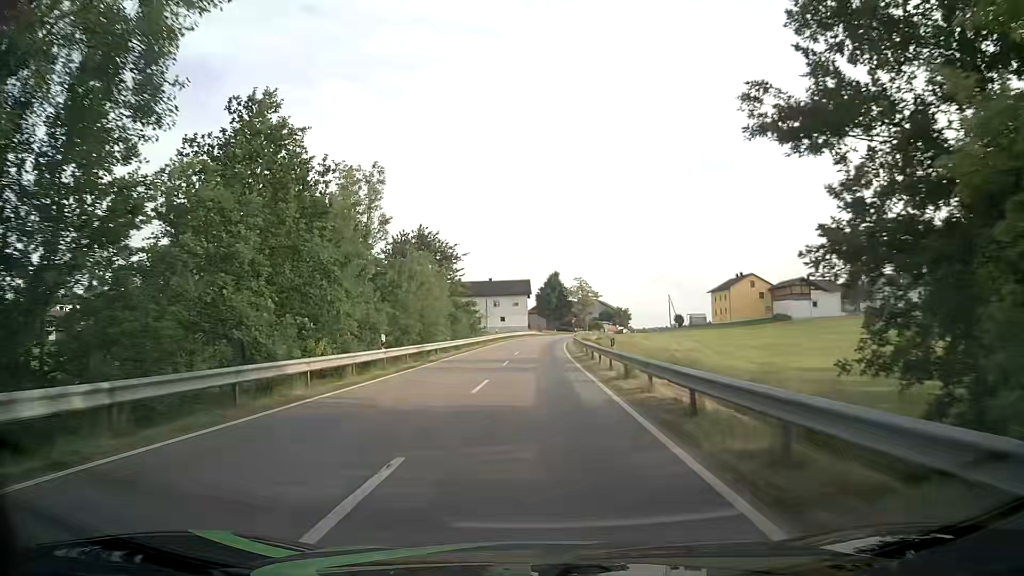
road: tertiary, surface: asphalt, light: Day
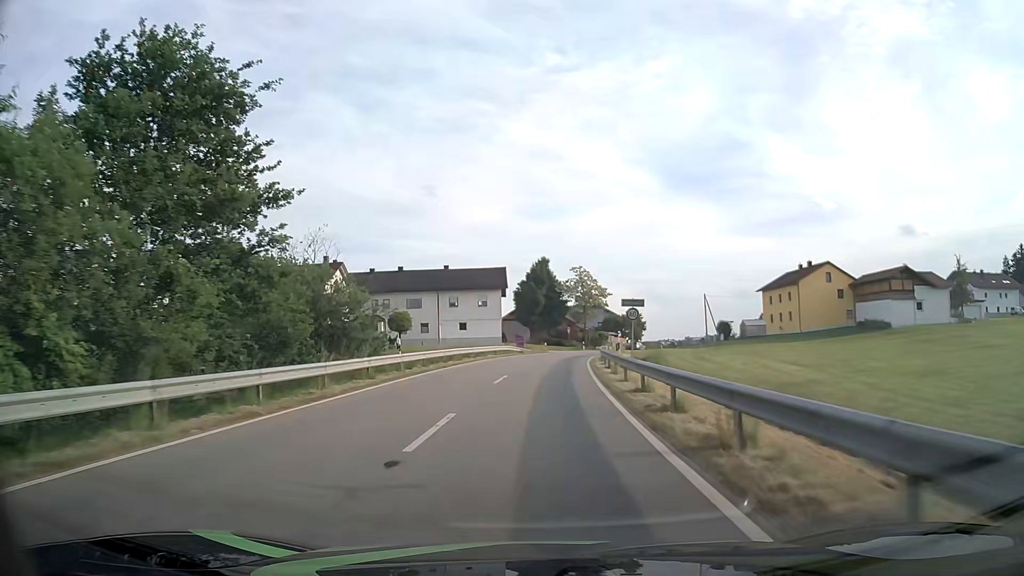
(+0.8, +43.0) m; +2°
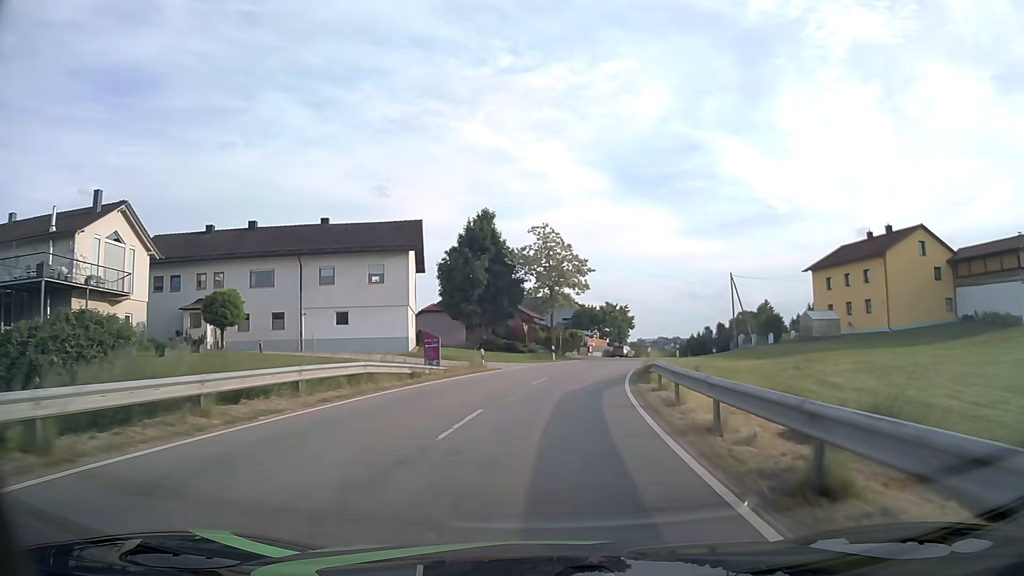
(+1.0, +34.7) m; +4°
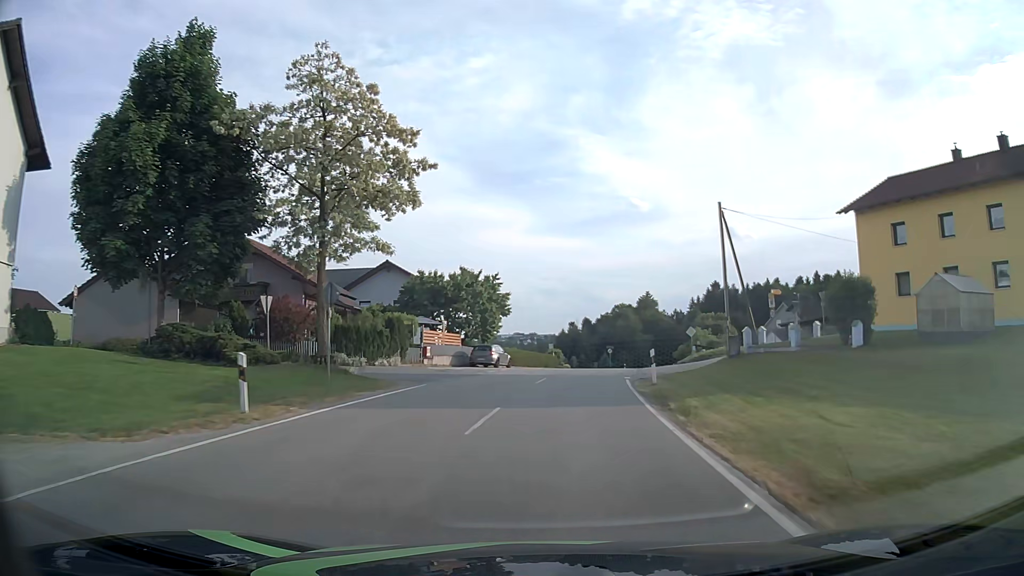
(+3.4, +34.8) m; +12°
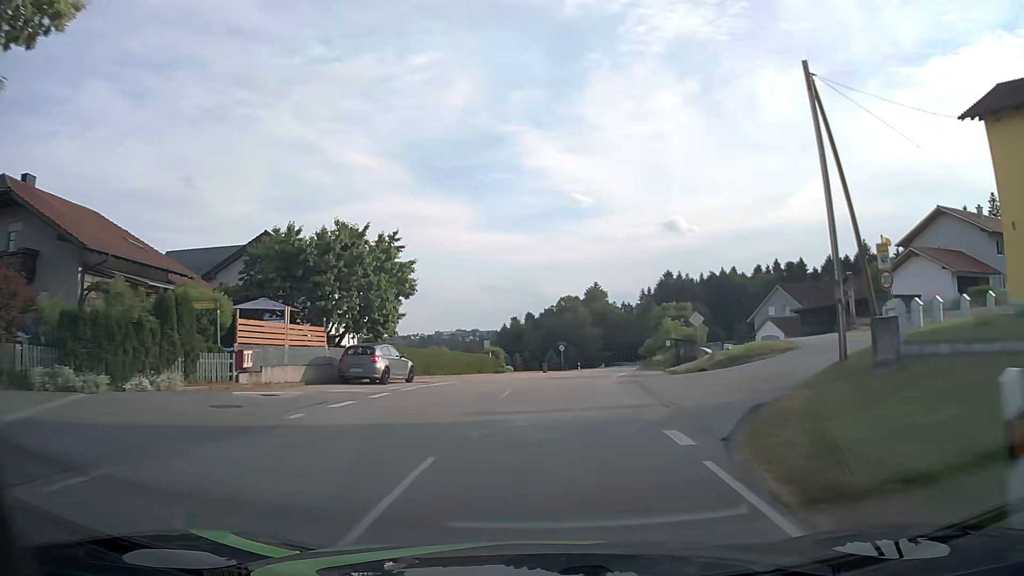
(+0.8, +17.6) m; +5°
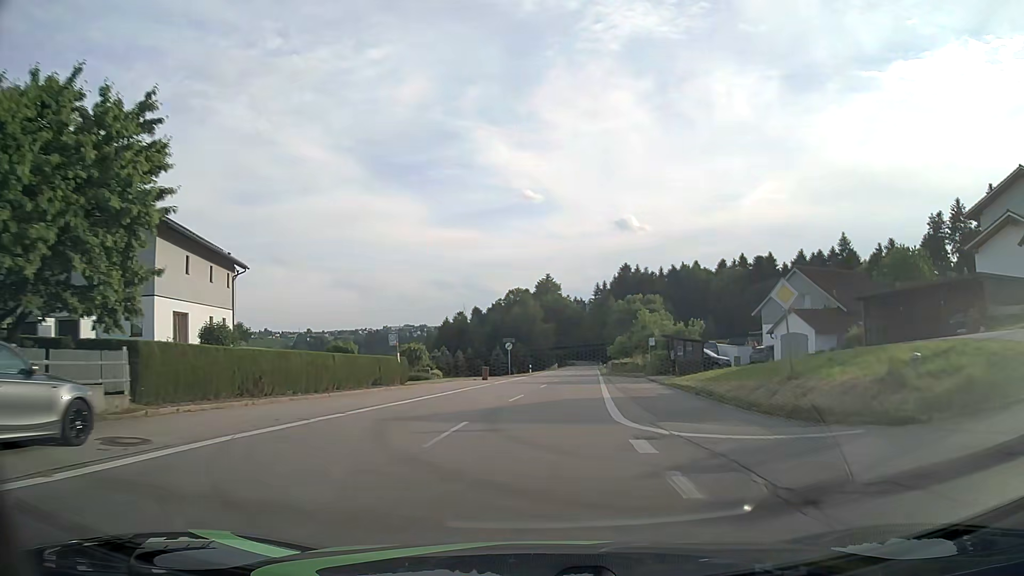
(+0.7, +17.8) m; +4°
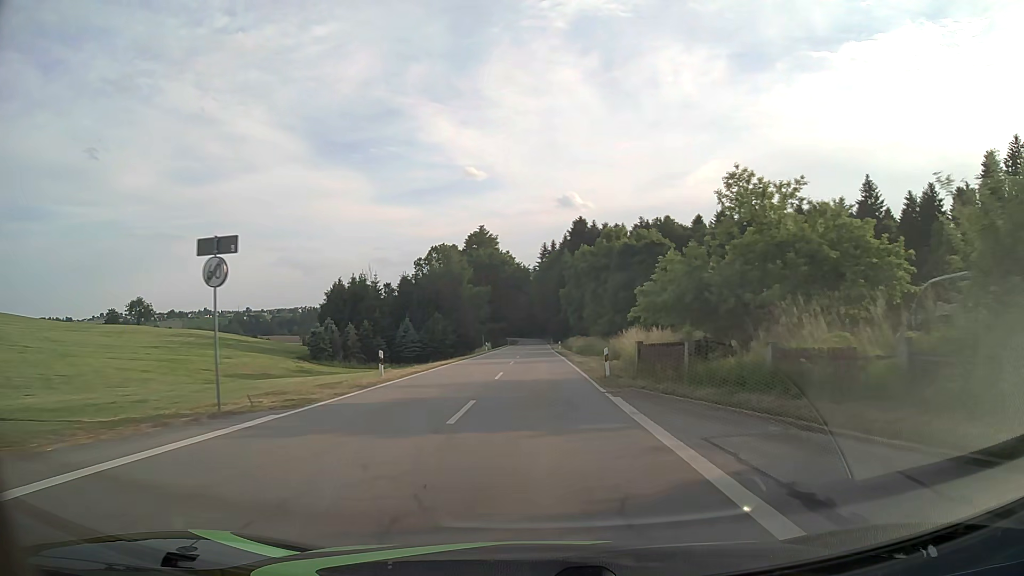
(+2.6, +46.3) m; +5°
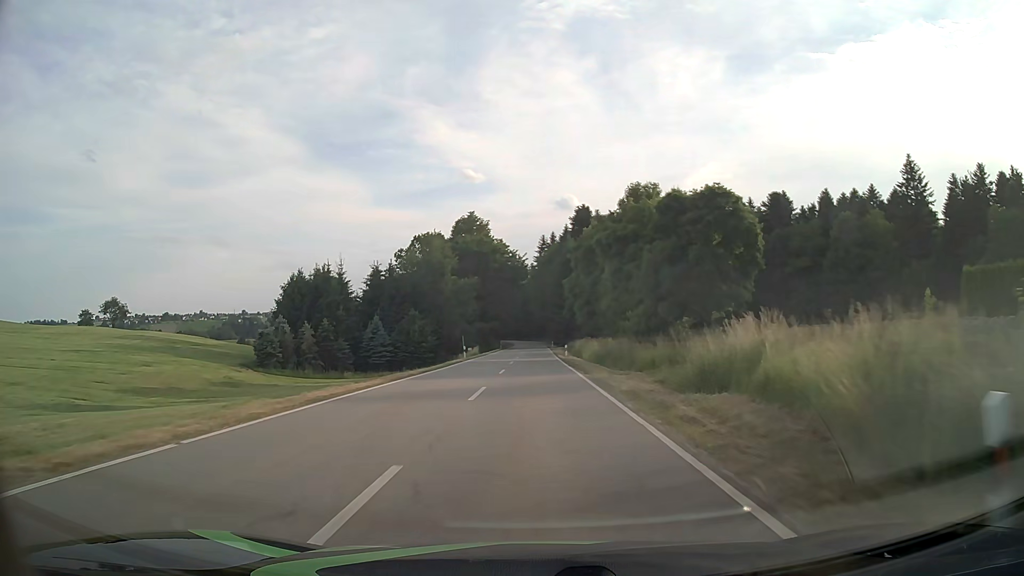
(+0.1, +19.9) m; 0°
(0, +10) (0, +20) (0, +30) (0, +40) (0, +50) (0, +60) (0, +70) (0, +80) (0, +90) (0, +100) m
